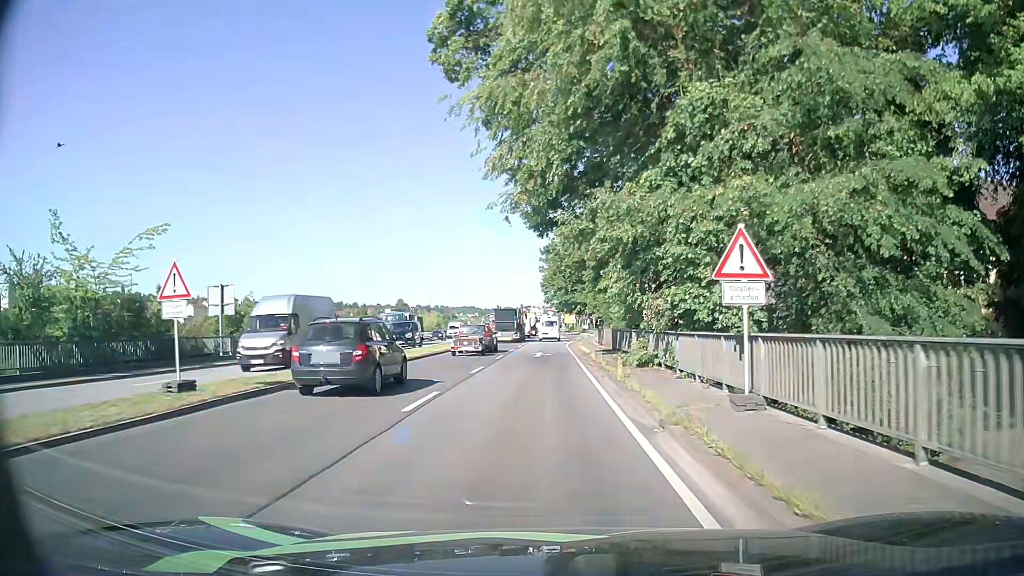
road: primary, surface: asphalt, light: Day
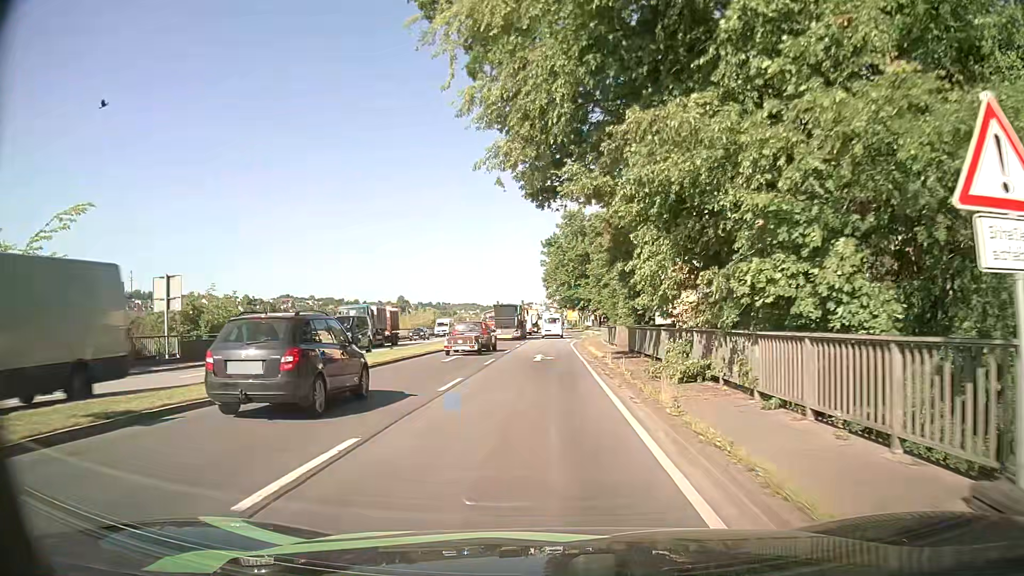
(0.0, +6.0) m; 0°
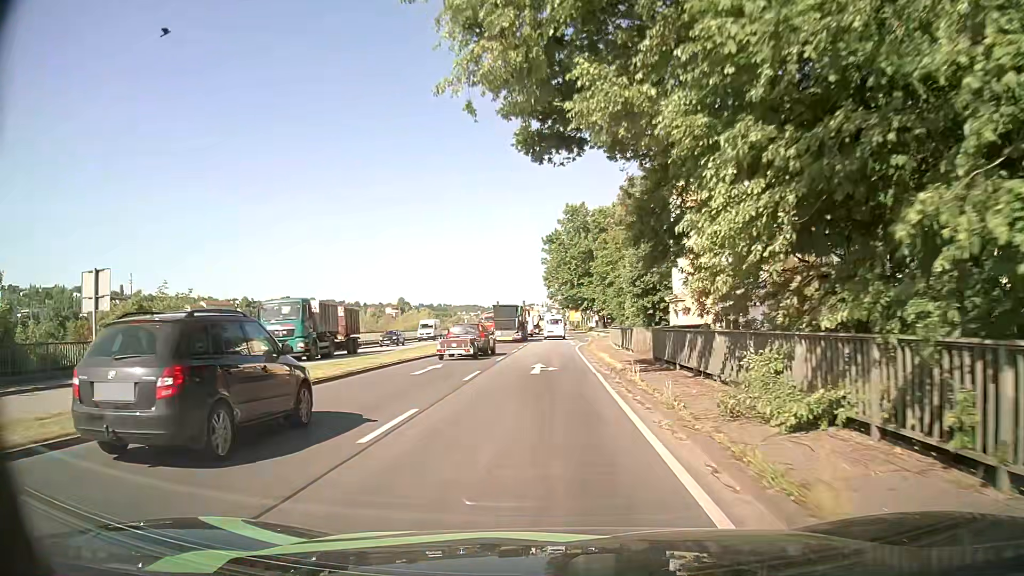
(0.0, +5.9) m; 0°
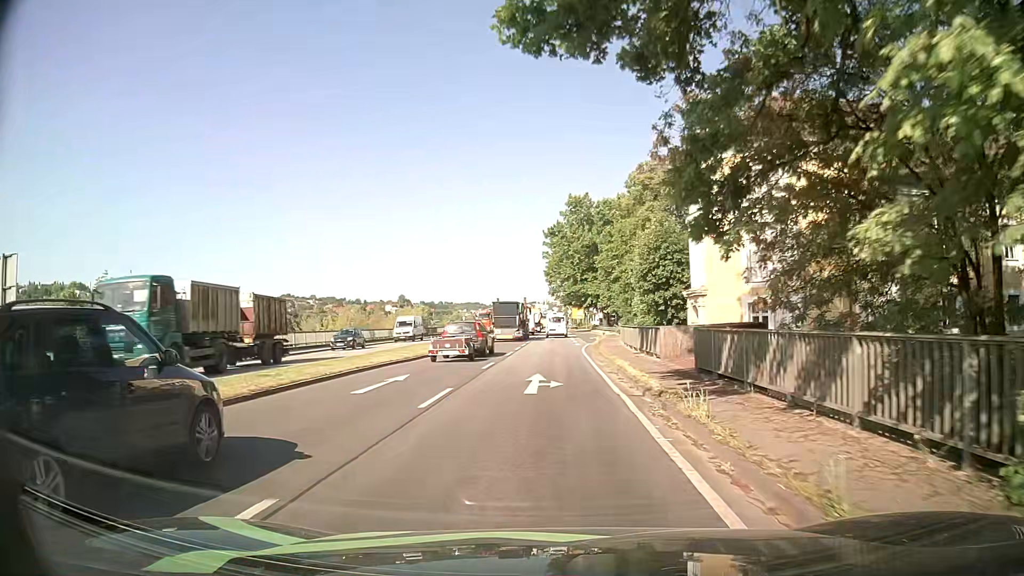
(0.0, +5.9) m; -1°
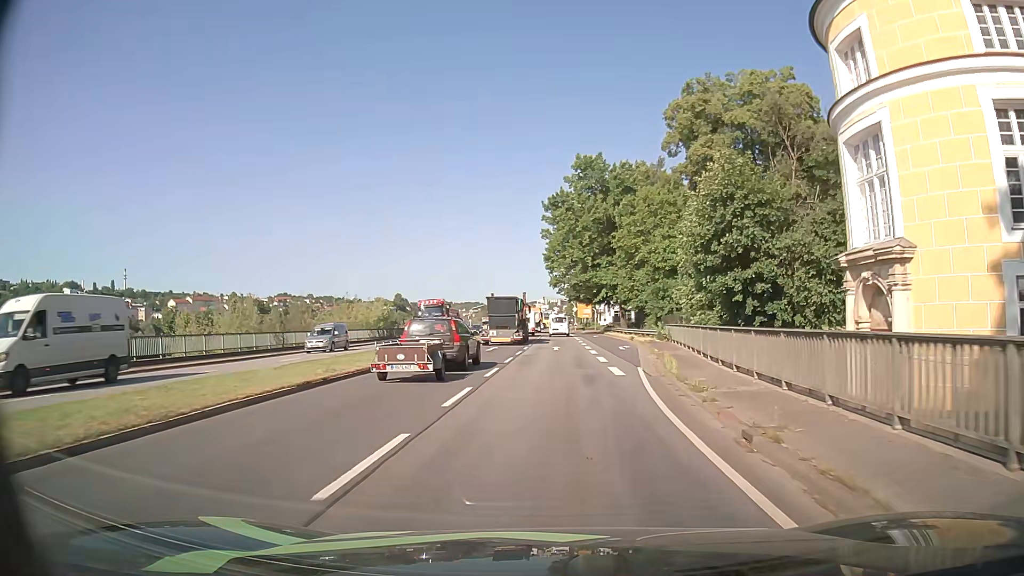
(+0.1, +24.0) m; 0°
